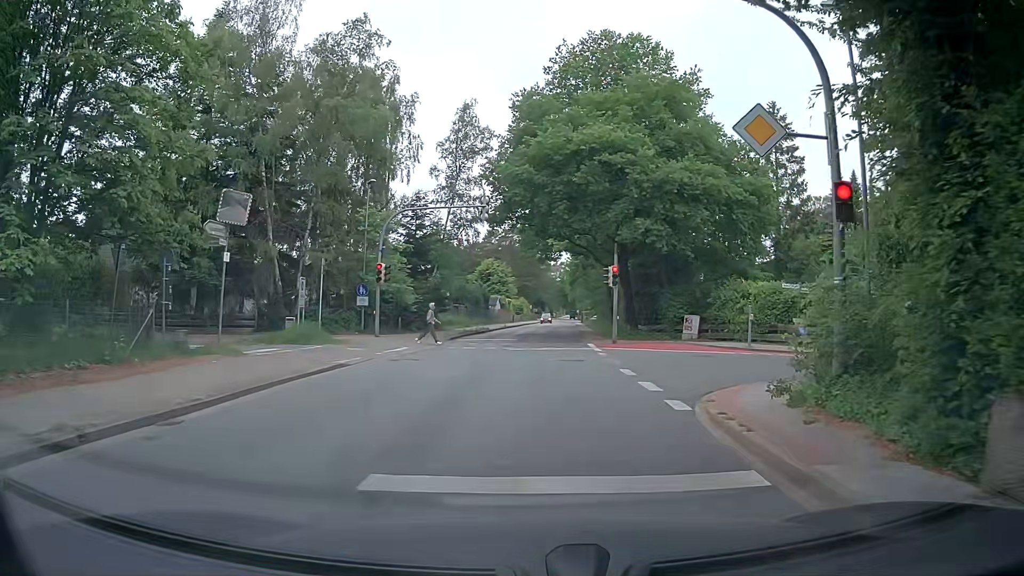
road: tertiary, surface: asphalt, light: Day
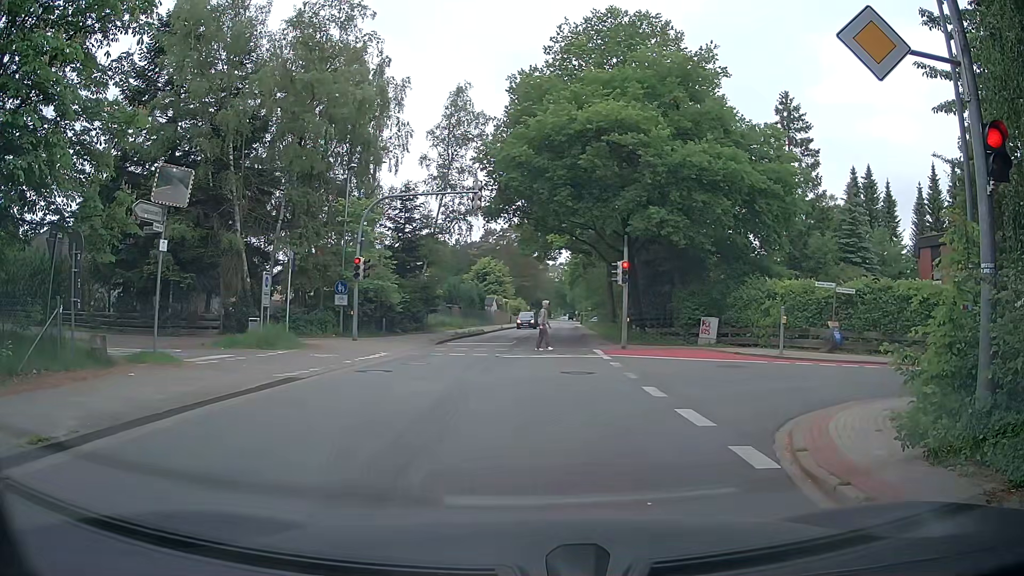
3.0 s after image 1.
(0.0, +3.1) m; -1°
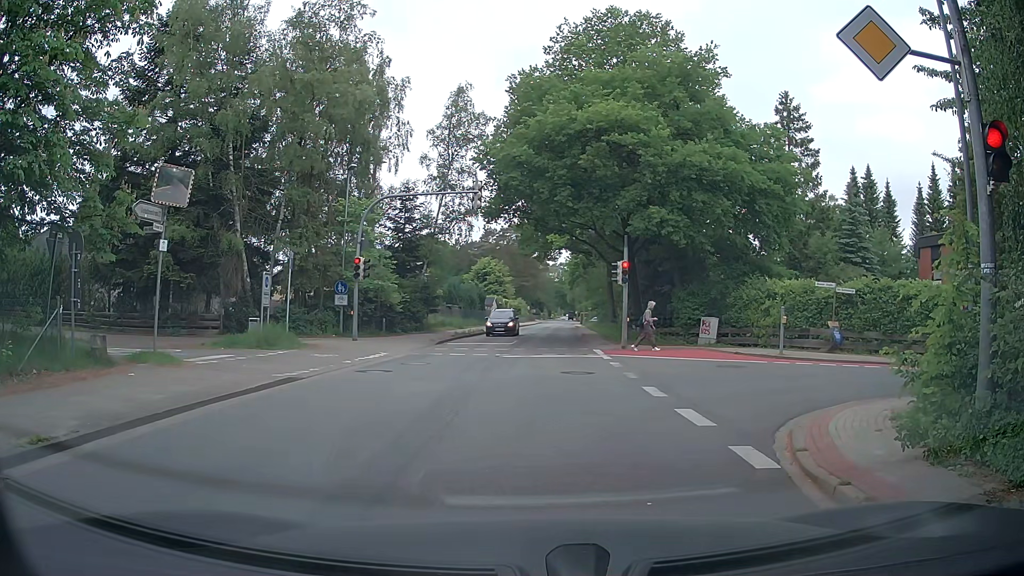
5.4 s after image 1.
(0.0, 0.0) m; 0°
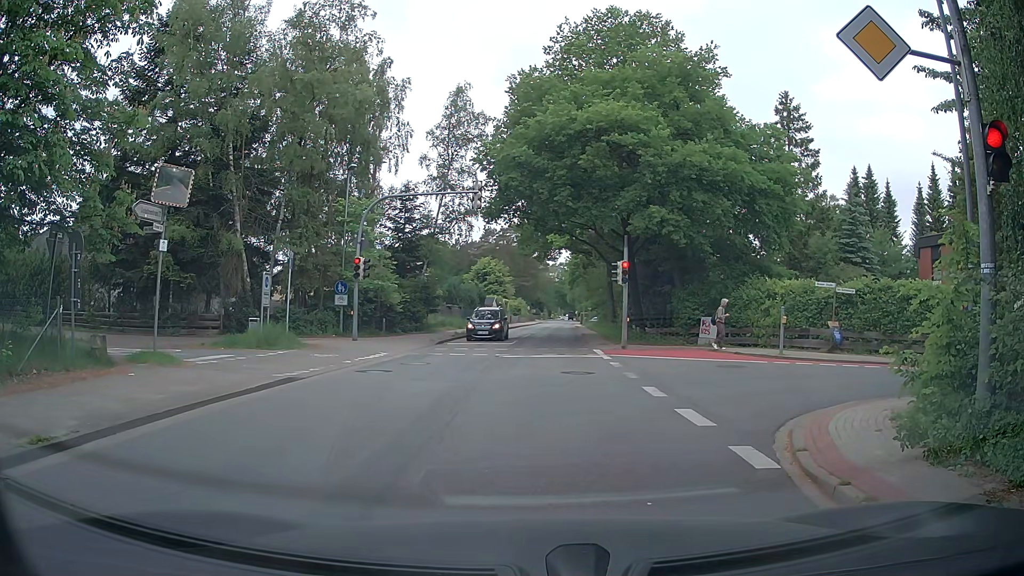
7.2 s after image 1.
(0.0, 0.0) m; 0°
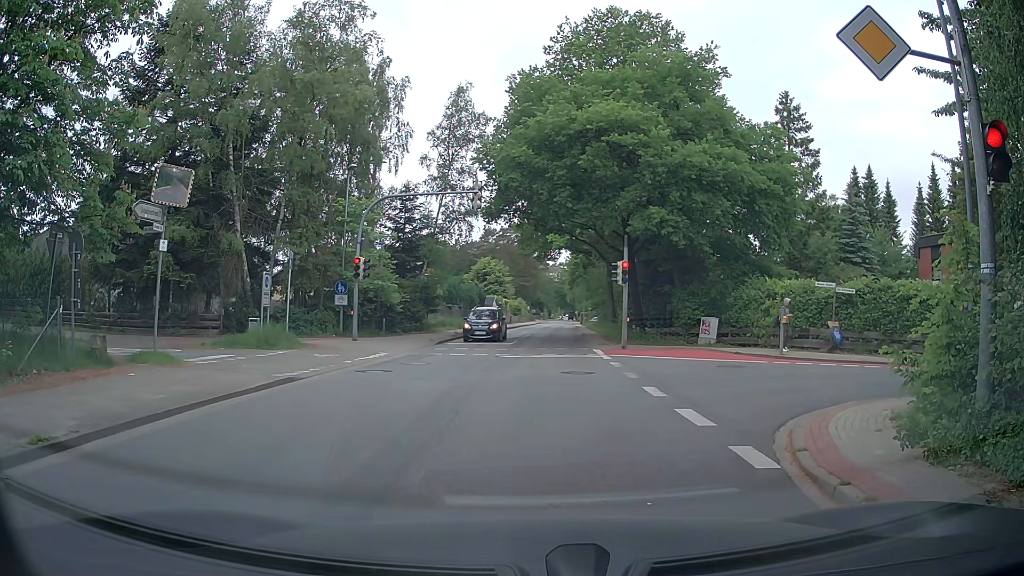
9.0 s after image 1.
(0.0, 0.0) m; 0°
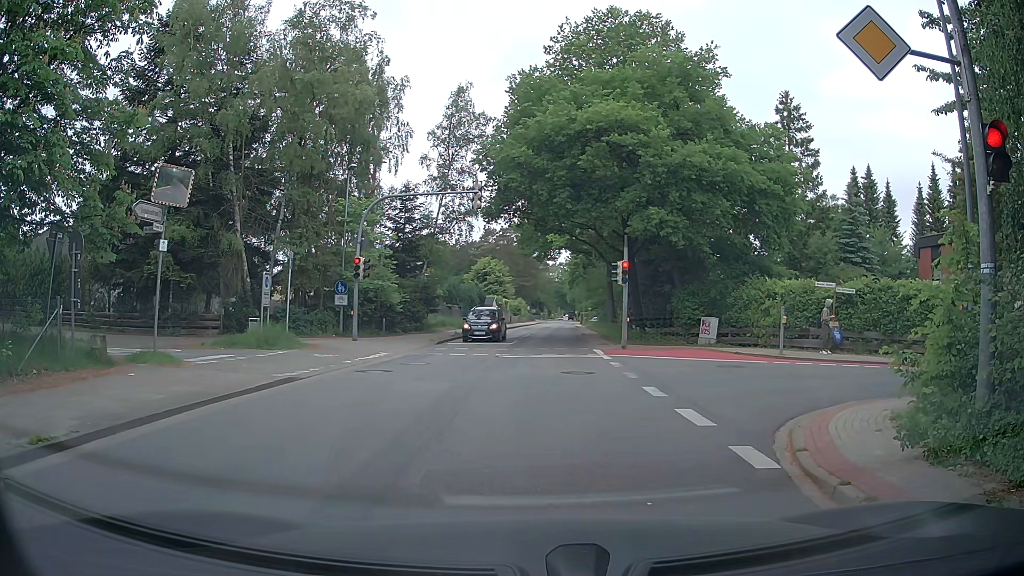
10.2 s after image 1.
(0.0, 0.0) m; 0°
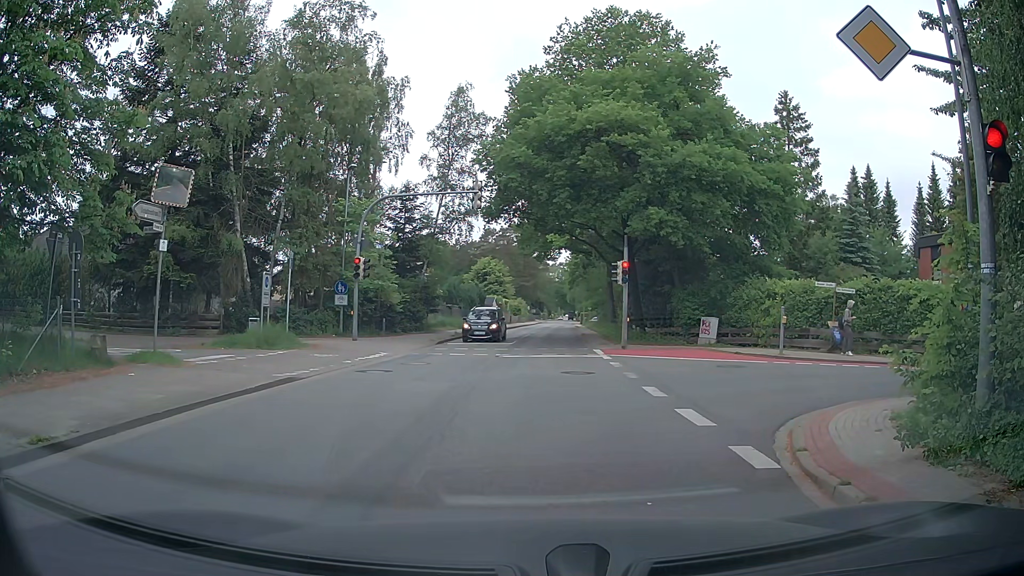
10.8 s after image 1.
(0.0, 0.0) m; 0°
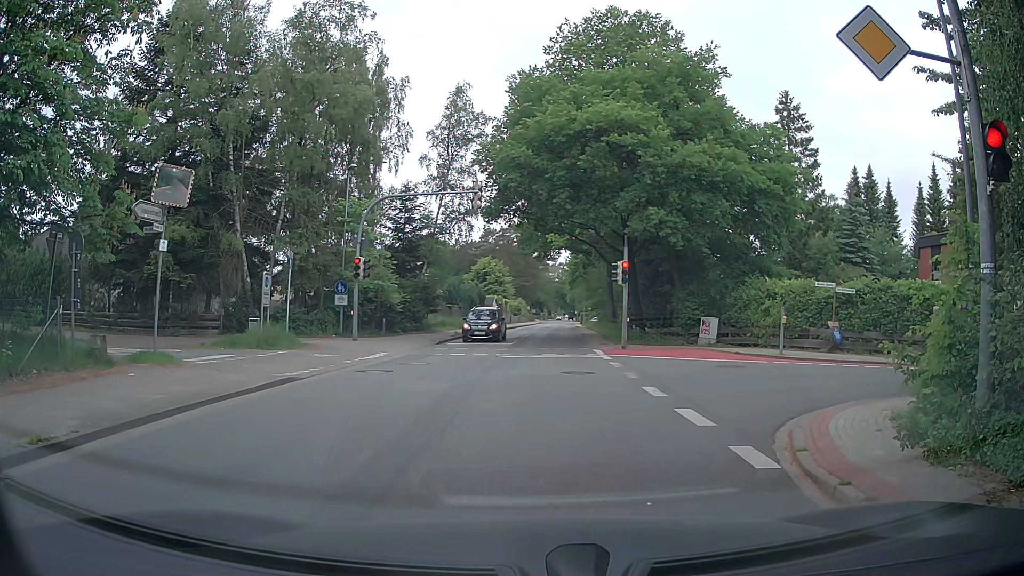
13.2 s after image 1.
(0.0, 0.0) m; 0°
